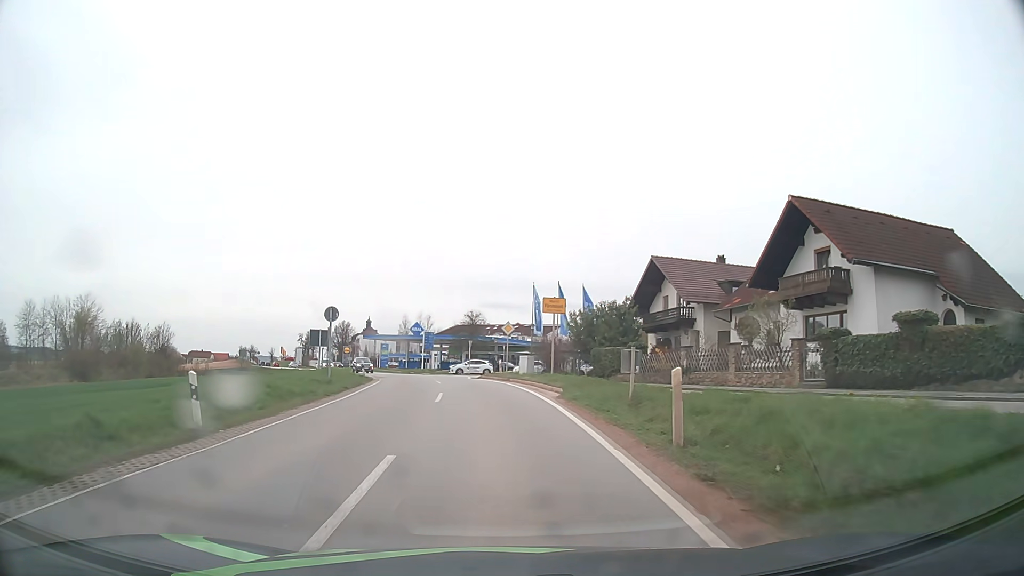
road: secondary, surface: asphalt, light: Day
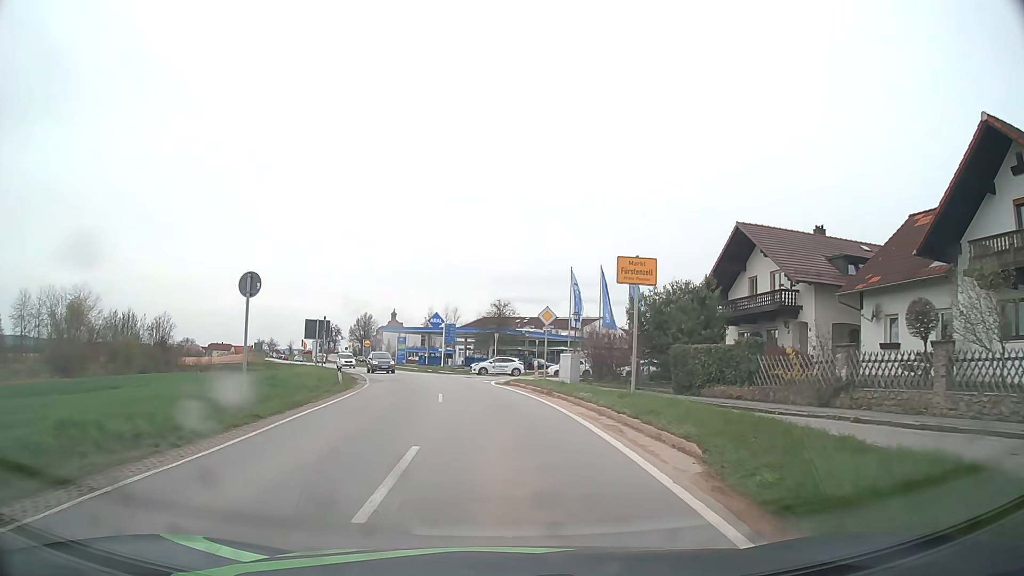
(-0.3, +11.4) m; -3°
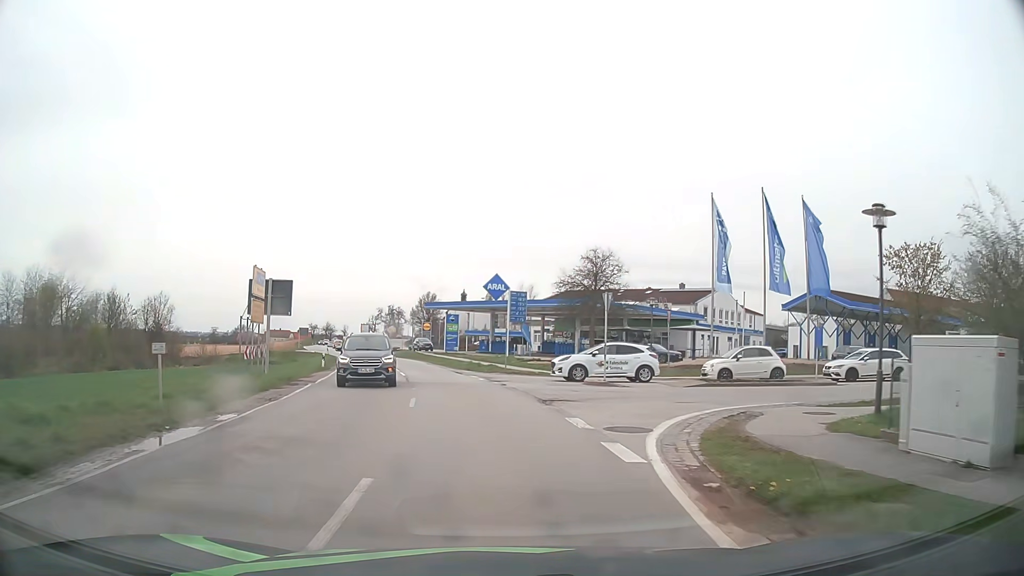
(-1.2, +27.1) m; -7°
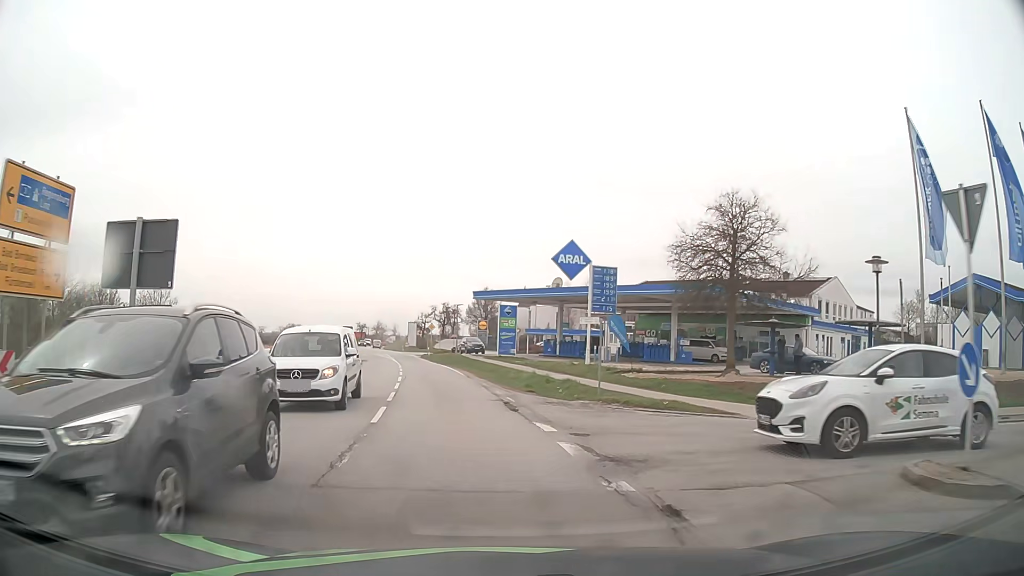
(-0.7, +17.2) m; -5°
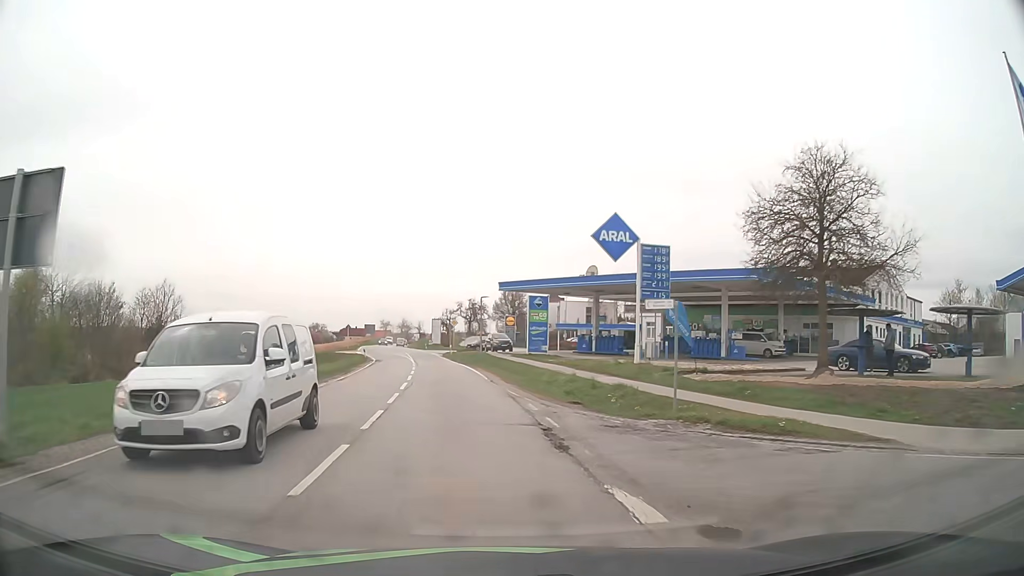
(-0.1, +6.0) m; -2°
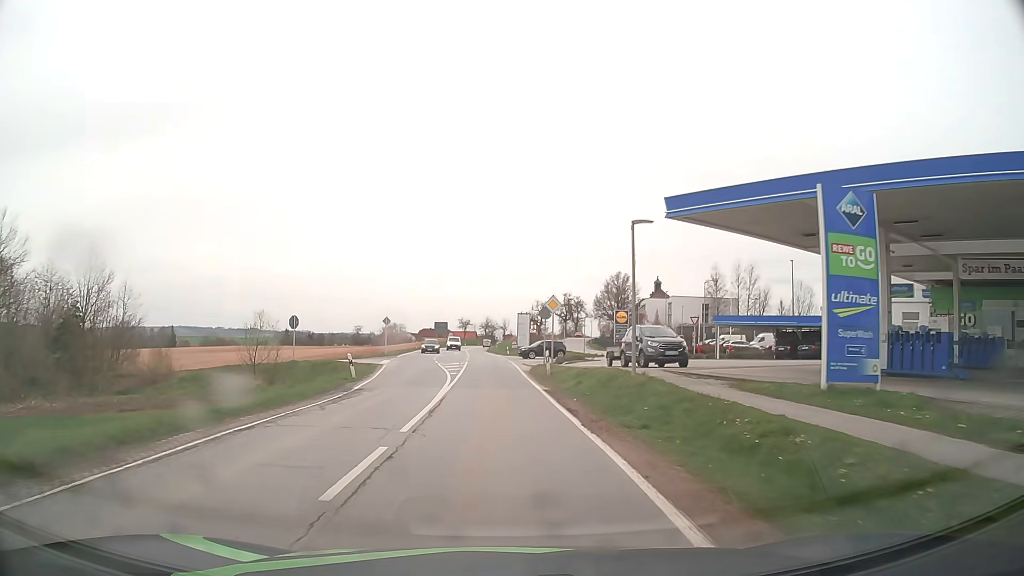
(-2.9, +32.3) m; -8°
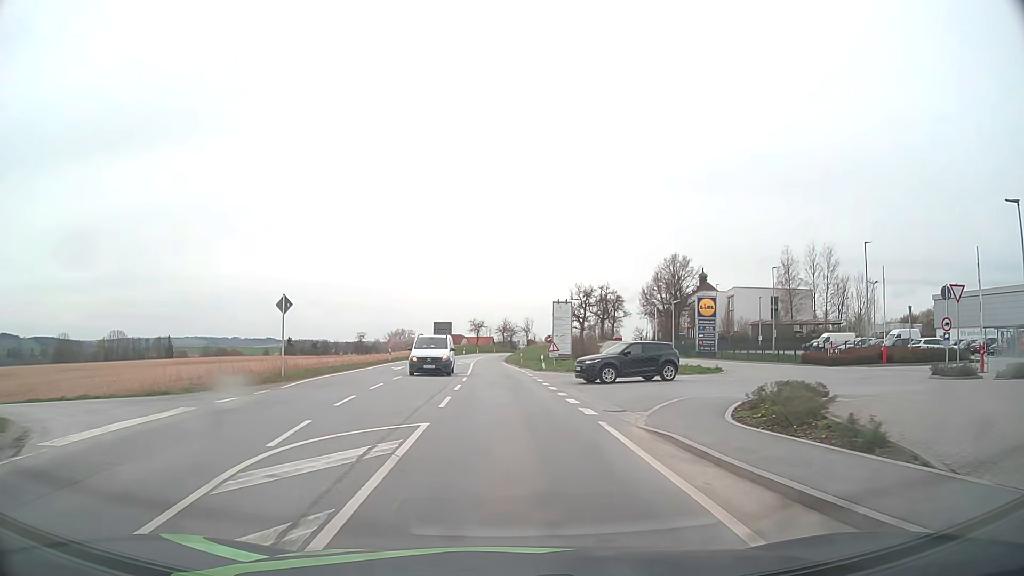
(-0.9, +33.6) m; -2°
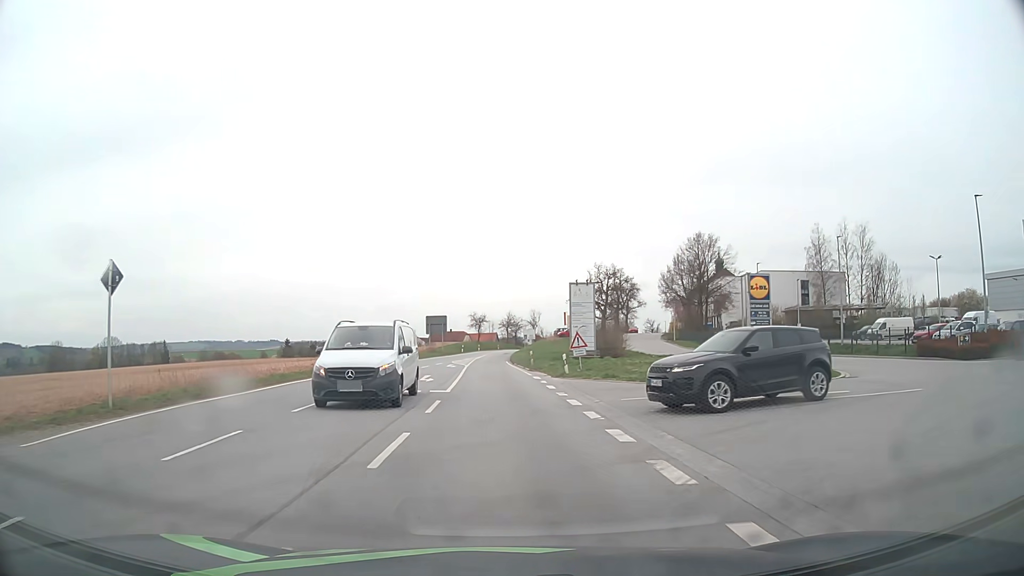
(0.0, +13.4) m; 0°
(0, +10) (0, +20) (-1, +30) (-1, +40) (-1, +50) (-2, +60) (-1, +70) (-1, +80) (-1, +90) (0, +100) m
